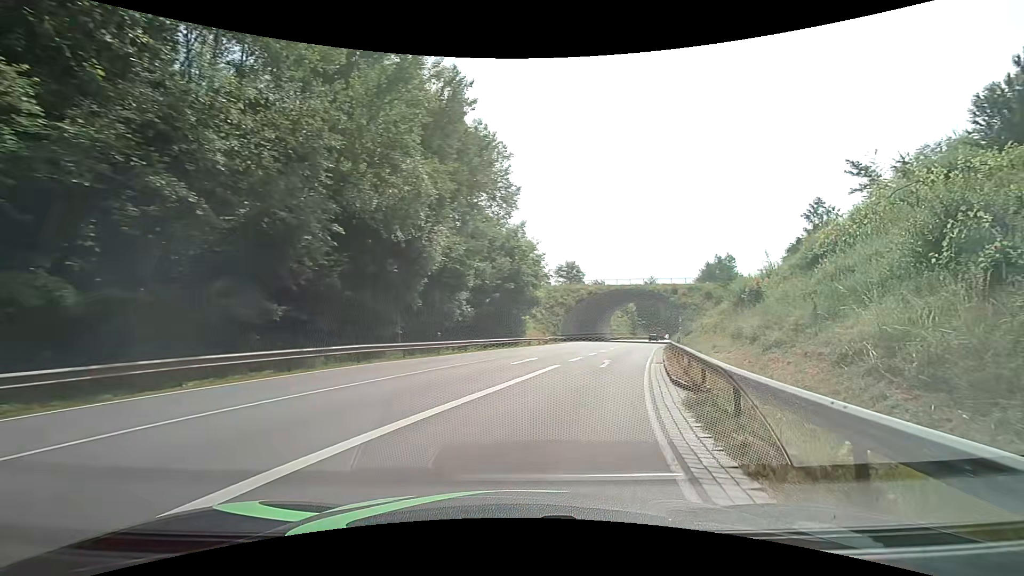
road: primary_link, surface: asphalt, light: Day
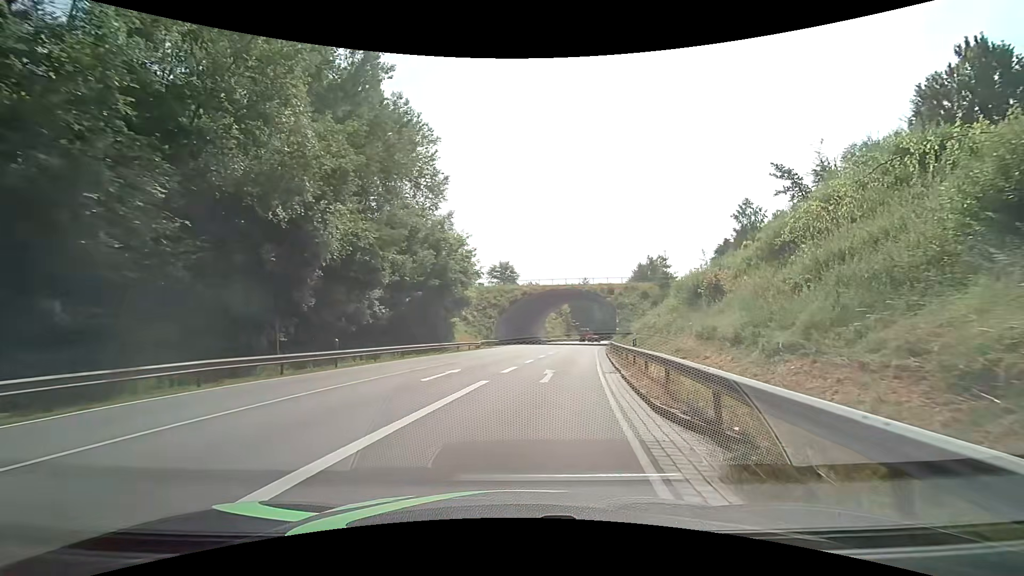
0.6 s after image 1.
(+0.5, +5.4) m; +8°
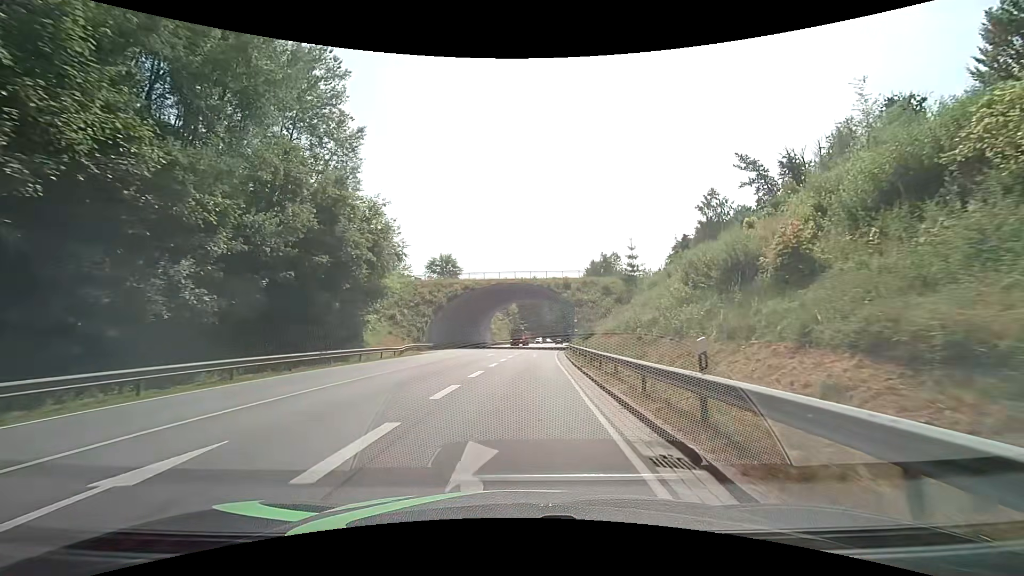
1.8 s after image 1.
(+1.0, +12.6) m; +6°
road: primary
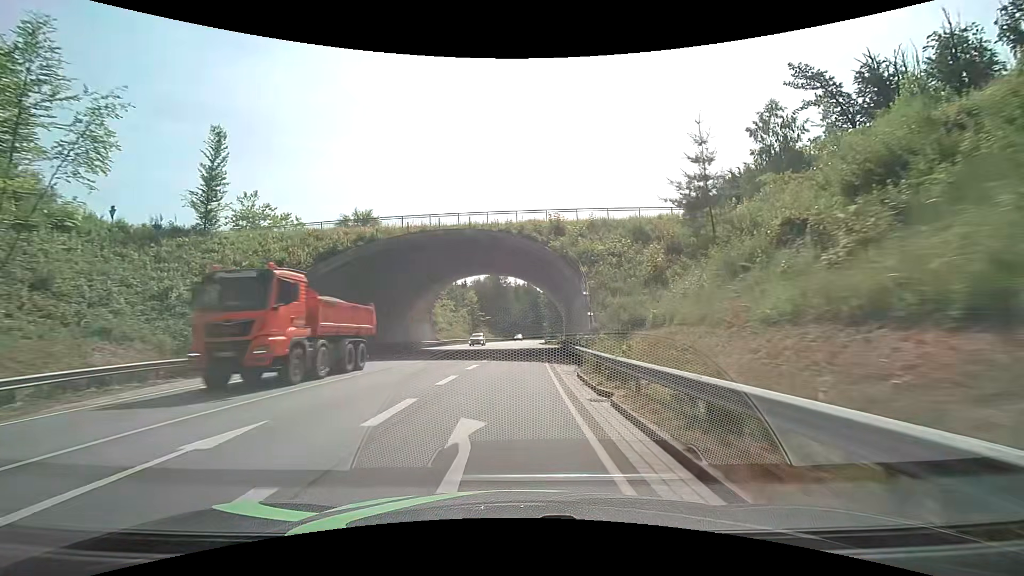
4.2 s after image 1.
(+1.7, +34.2) m; +4°
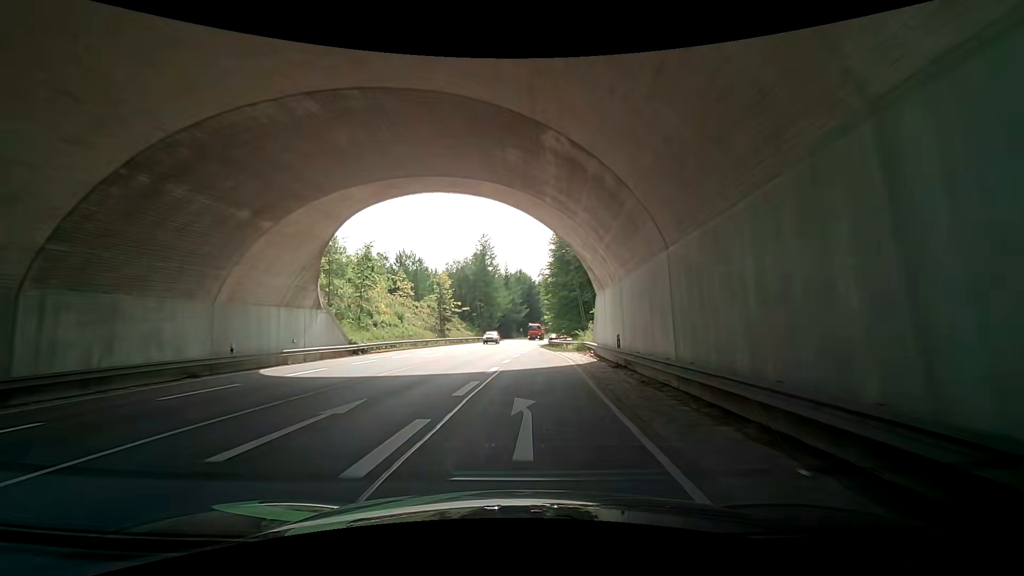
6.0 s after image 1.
(+0.4, +33.2) m; 0°
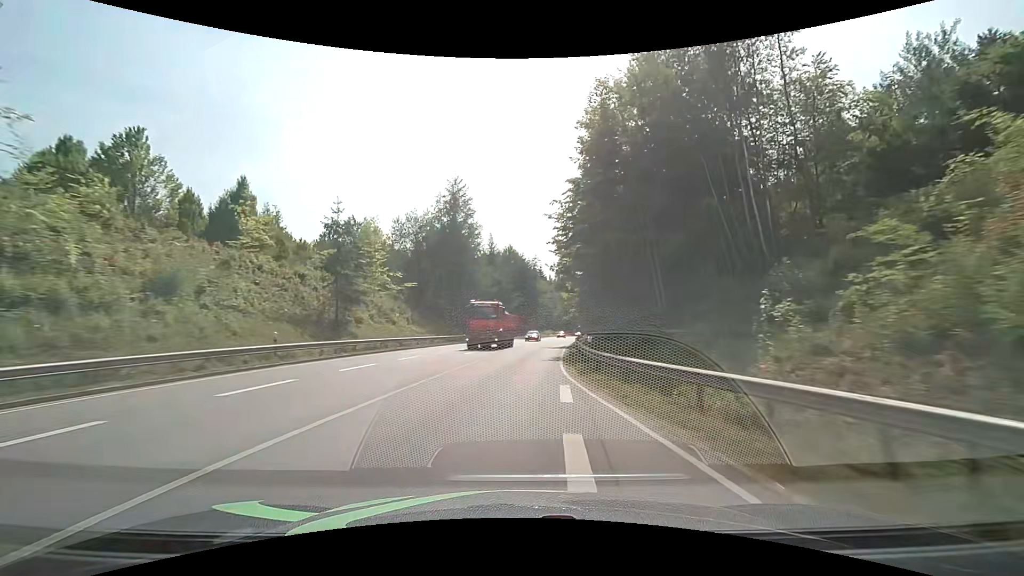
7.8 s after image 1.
(-0.8, +37.5) m; +1°
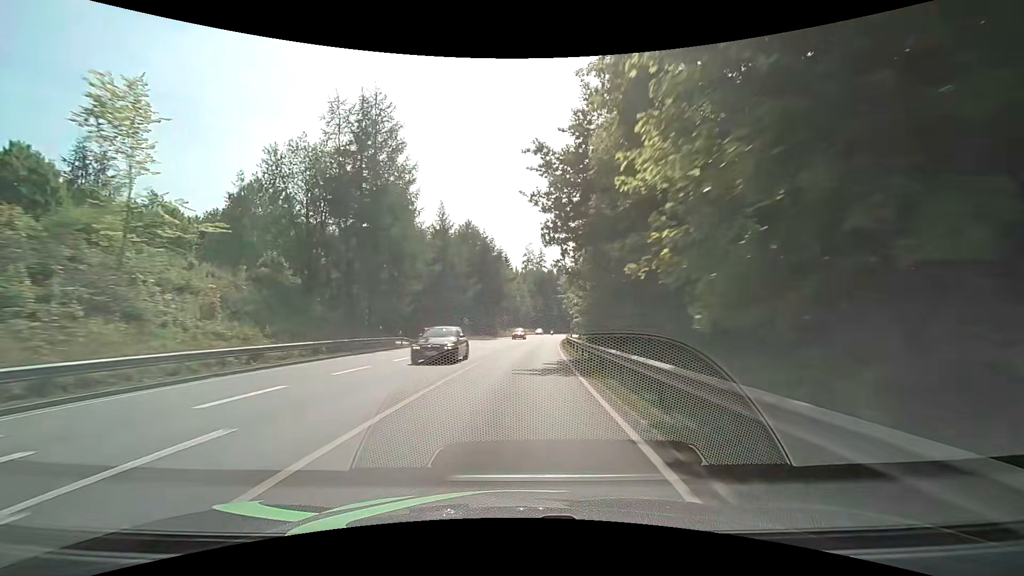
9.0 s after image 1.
(+1.0, +25.1) m; +4°
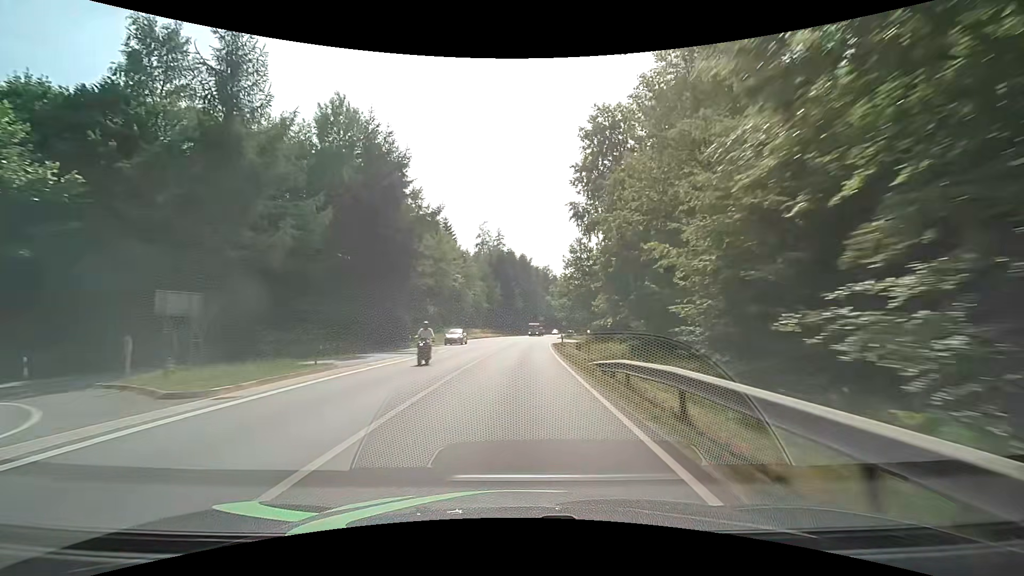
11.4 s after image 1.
(+2.9, +49.7) m; +5°
(0, +10) (0, +20) (+1, +30) (+1, +40) (+2, +50) (+2, +60) (+3, +70) (+4, +80) (+5, +90) (+7, +100) m
